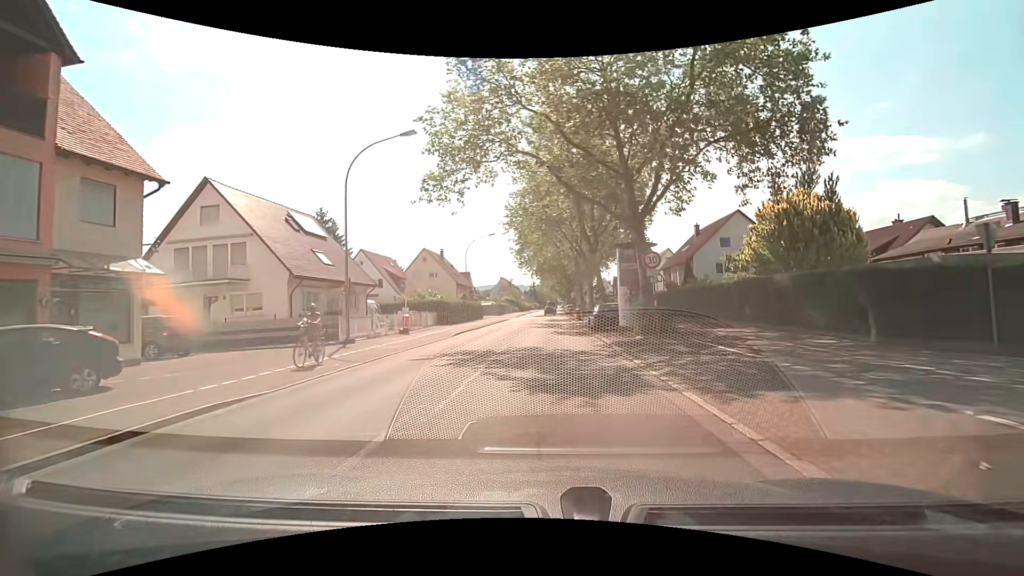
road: secondary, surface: asphalt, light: Day
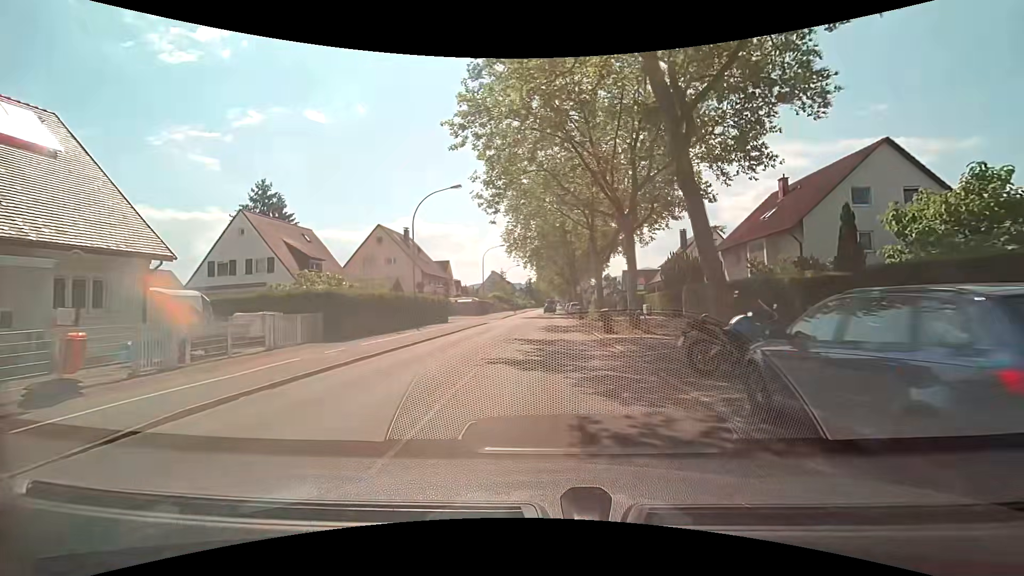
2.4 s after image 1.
(+0.3, +22.3) m; +1°
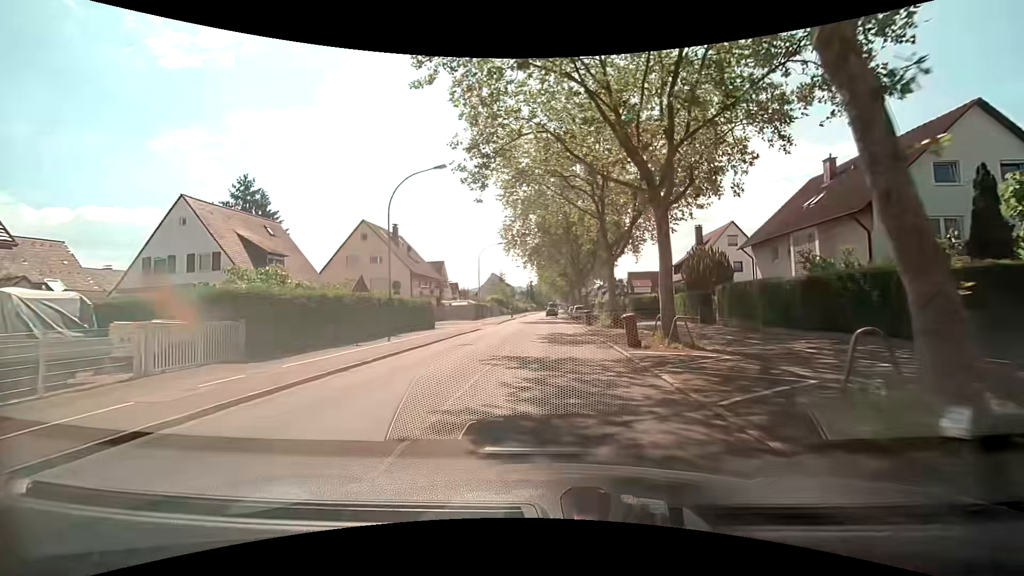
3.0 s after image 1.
(-0.1, +5.9) m; 0°
(0, +10) (0, +20) (0, +30) (0, +40) (0, +50) (0, +60) (0, +70) (+1, +80) (+1, +90) (+1, +100) m
